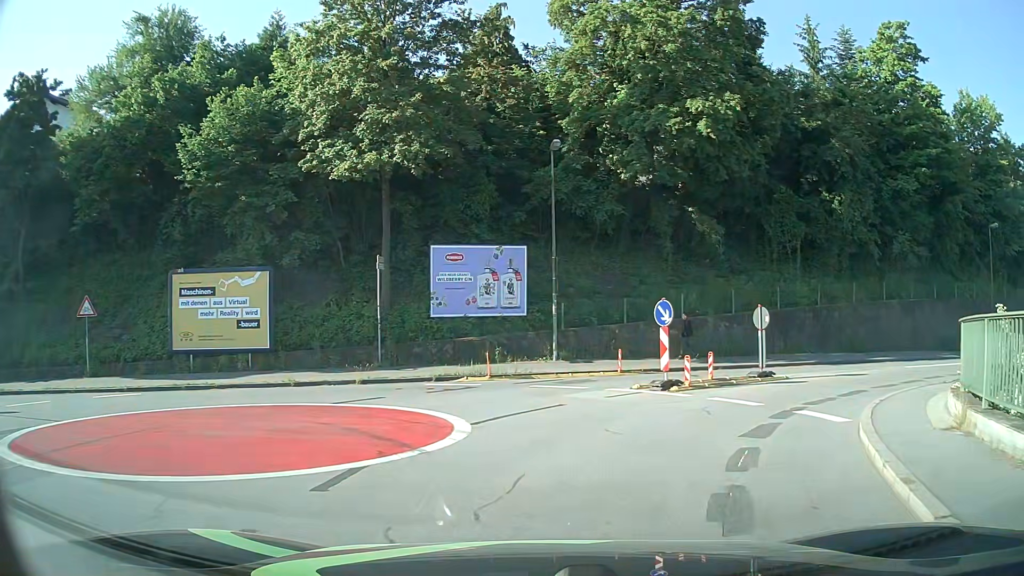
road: unclassified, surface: asphalt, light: Day
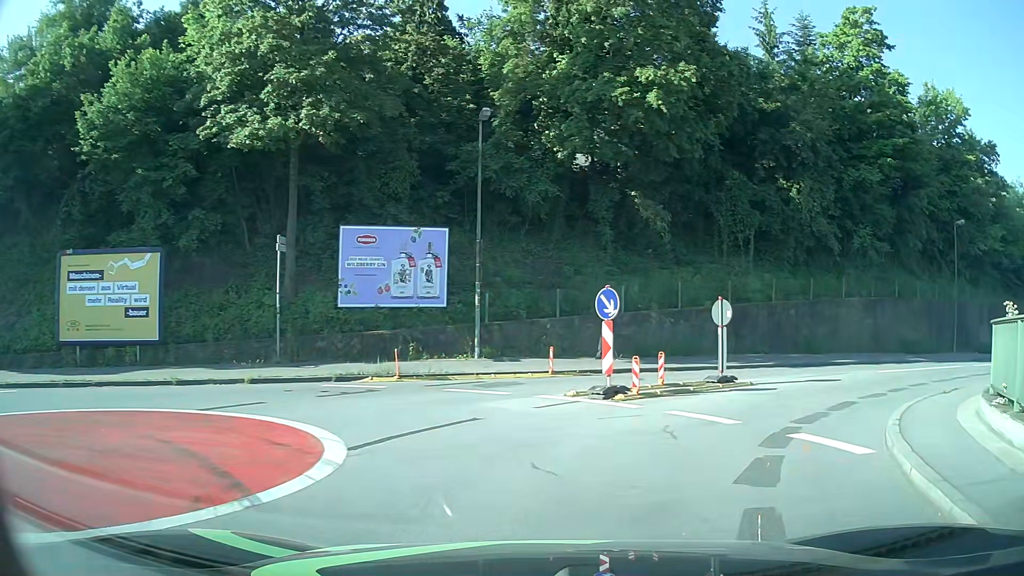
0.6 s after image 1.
(+0.1, +3.0) m; +4°
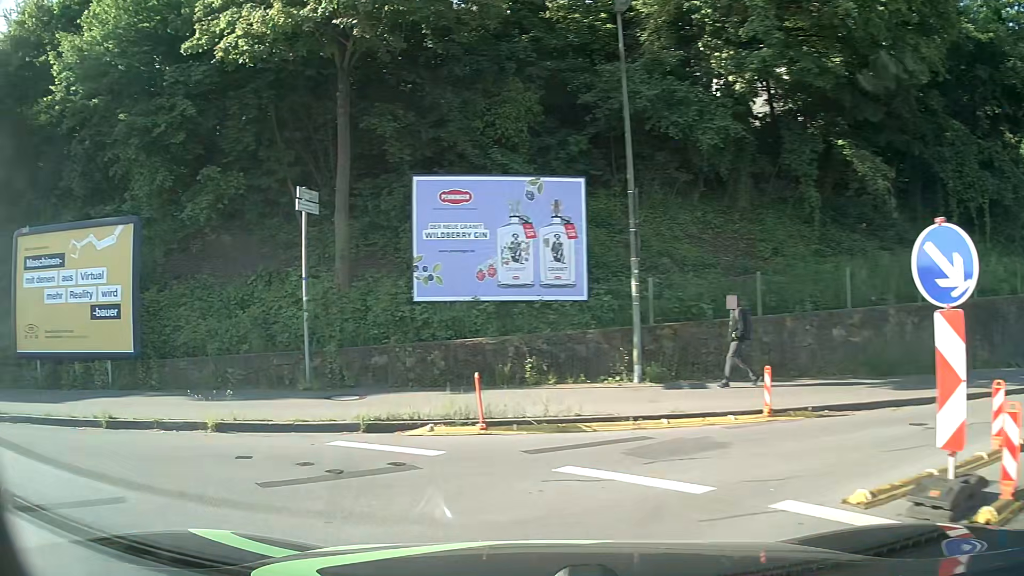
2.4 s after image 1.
(+0.2, +8.1) m; -12°
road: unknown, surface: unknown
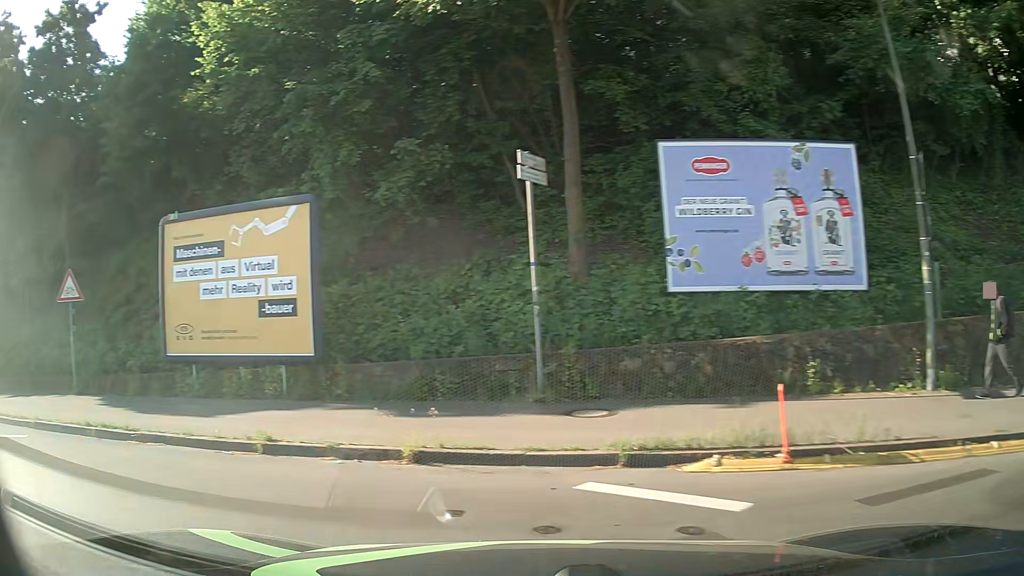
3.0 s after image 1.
(-0.3, +2.5) m; -18°
